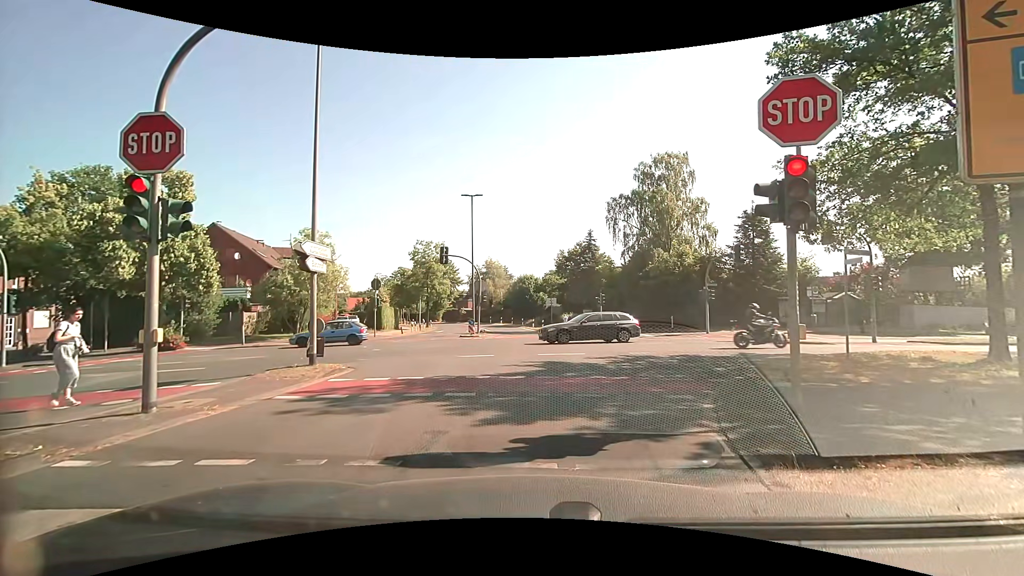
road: tertiary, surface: asphalt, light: Day
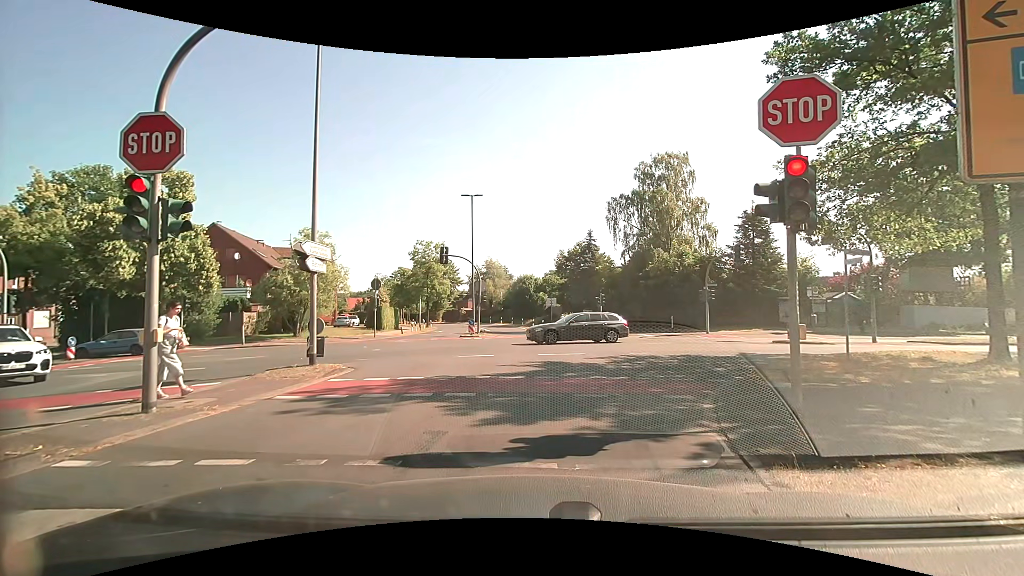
(0.0, 0.0) m; 0°
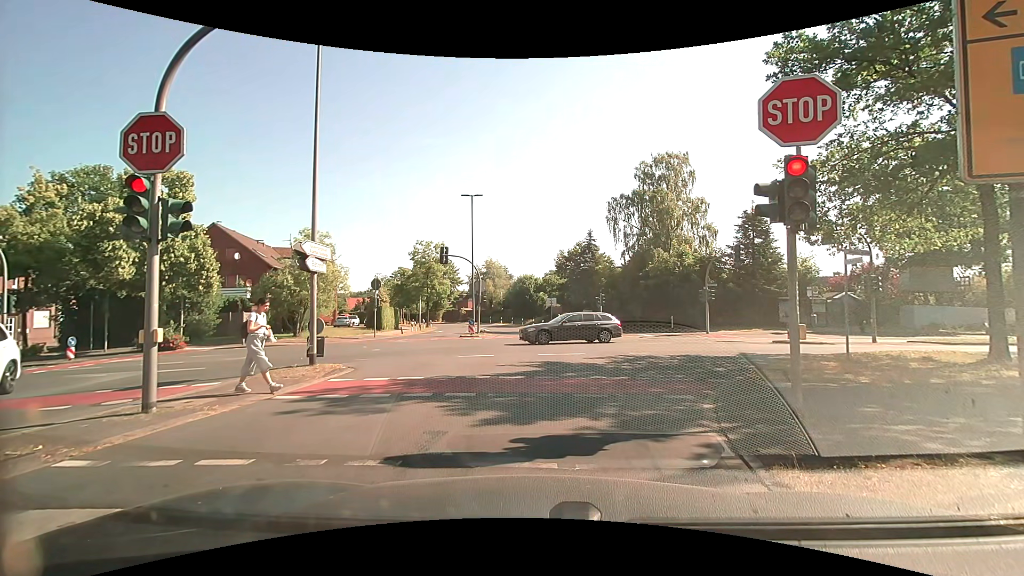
(0.0, 0.0) m; 0°
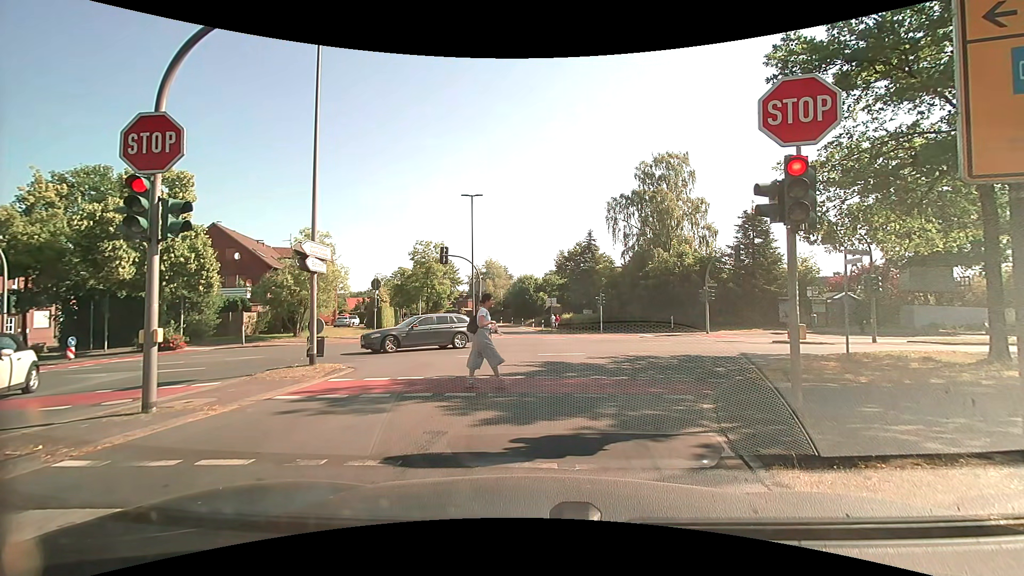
(0.0, 0.0) m; 0°
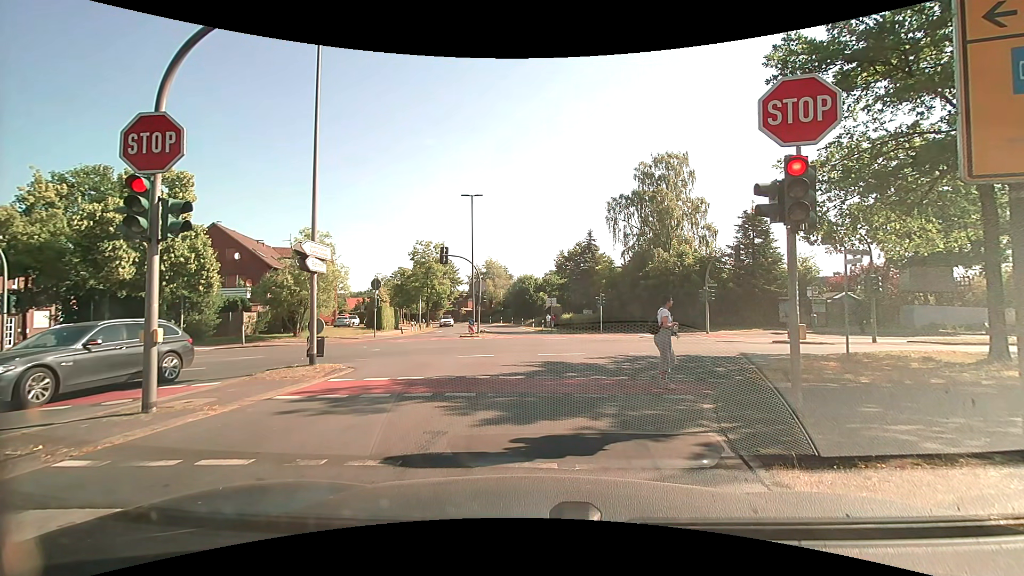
(0.0, 0.0) m; 0°
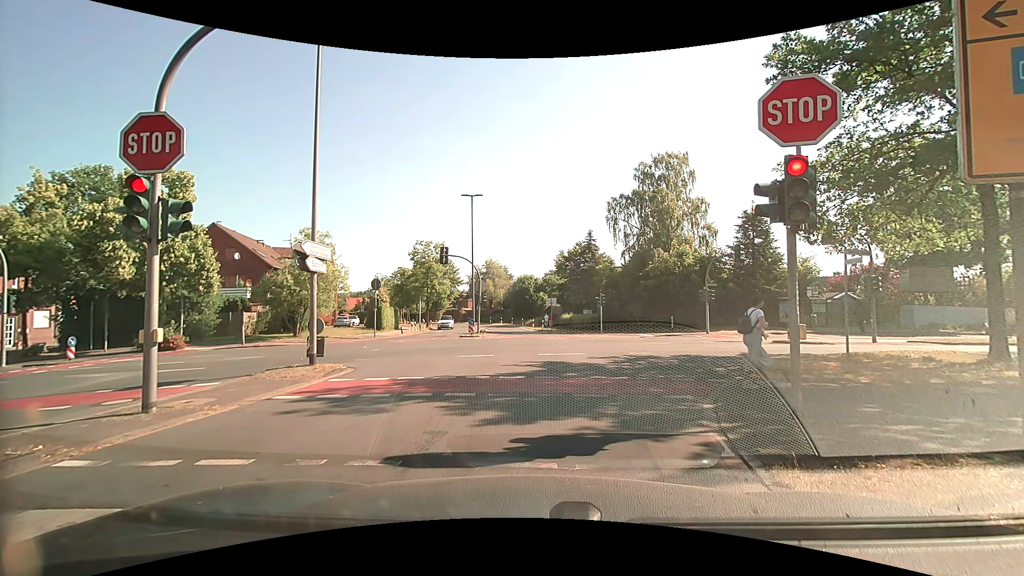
(0.0, 0.0) m; 0°
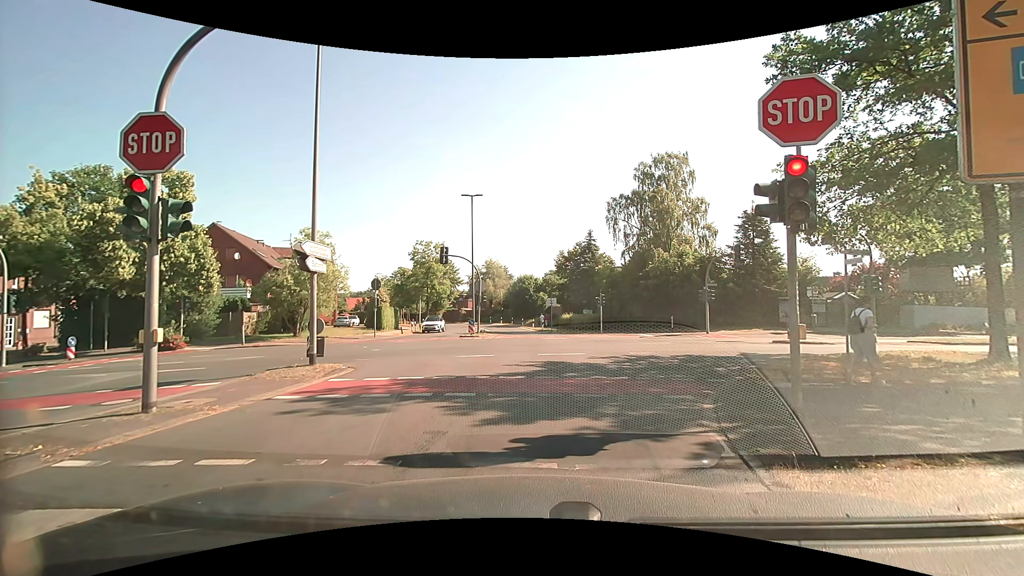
(0.0, 0.0) m; 0°
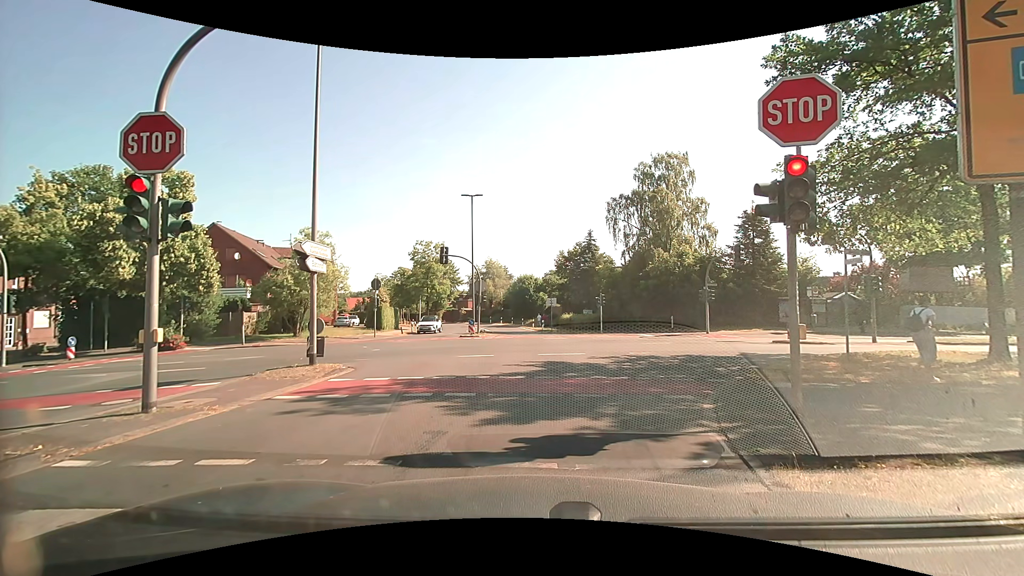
(0.0, 0.0) m; 0°
(0, +10) (0, +20) (-1, +30) (-2, +40) (-3, +50) (-5, +60) (-8, +69) (-12, +78) (-17, +87) (-22, +95) m
